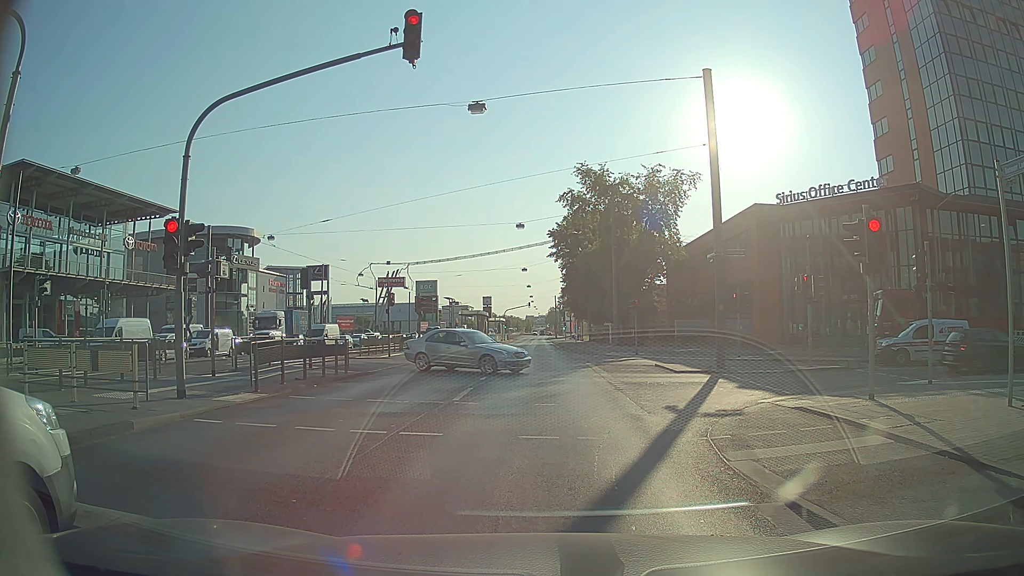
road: primary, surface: asphalt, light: Day
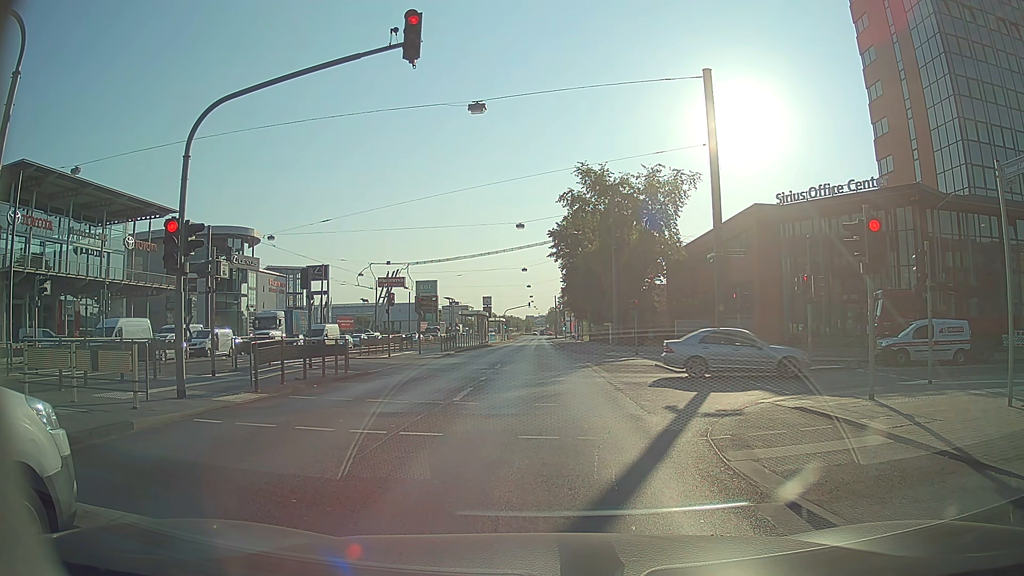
(0.0, 0.0) m; 0°
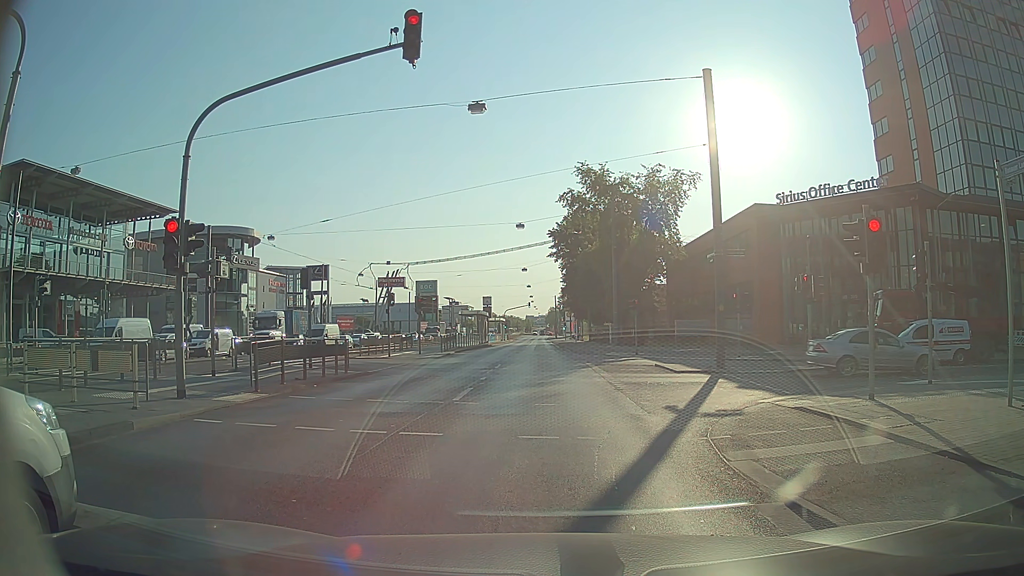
(0.0, 0.0) m; 0°
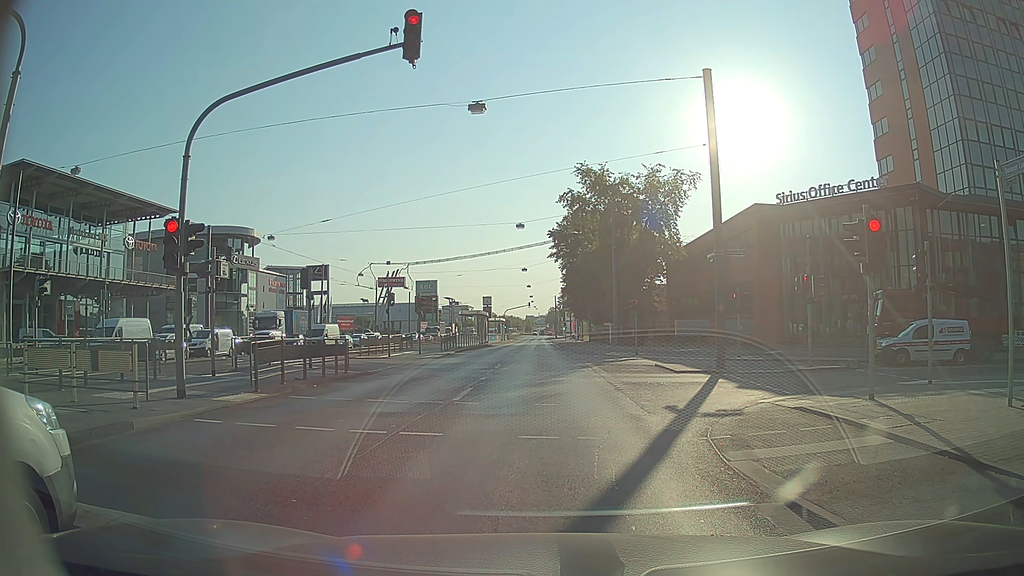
(0.0, 0.0) m; 0°
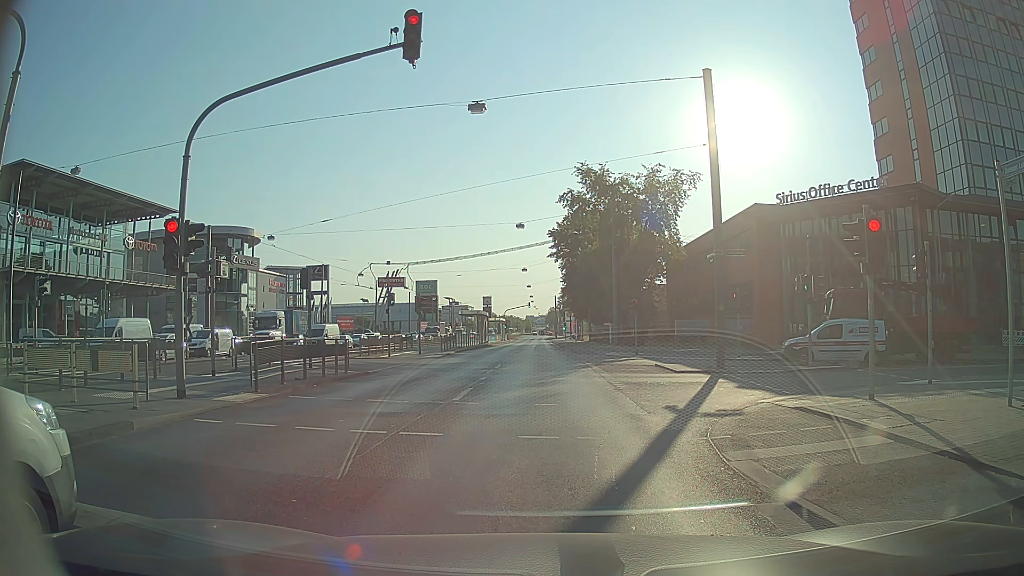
(0.0, 0.0) m; 0°
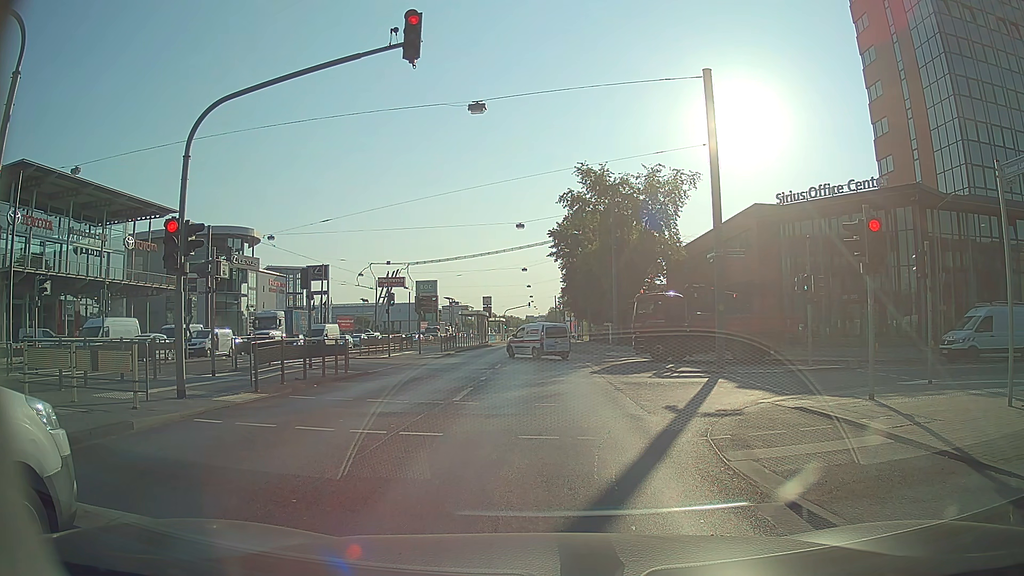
(0.0, 0.0) m; 0°
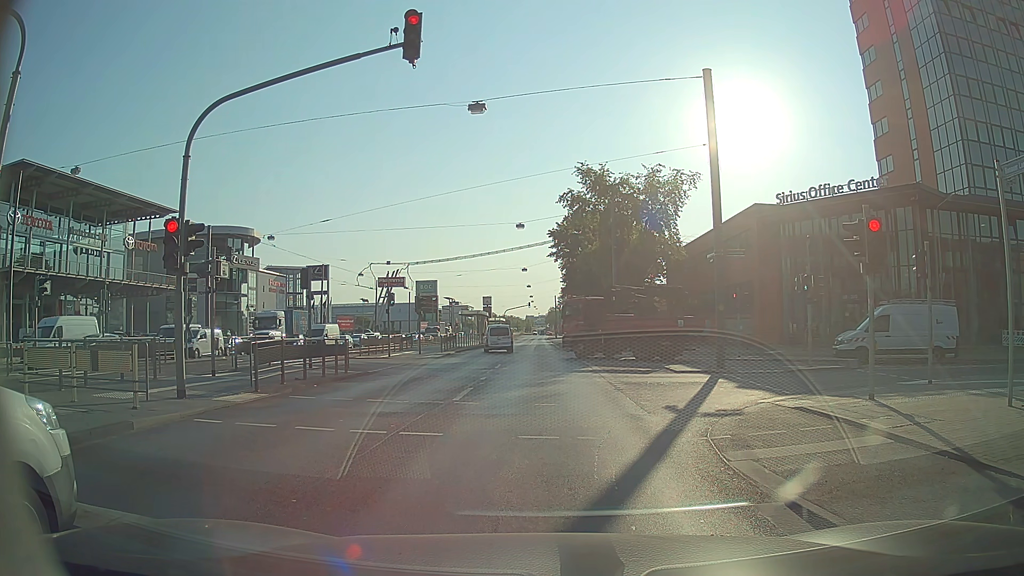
(0.0, 0.0) m; 0°
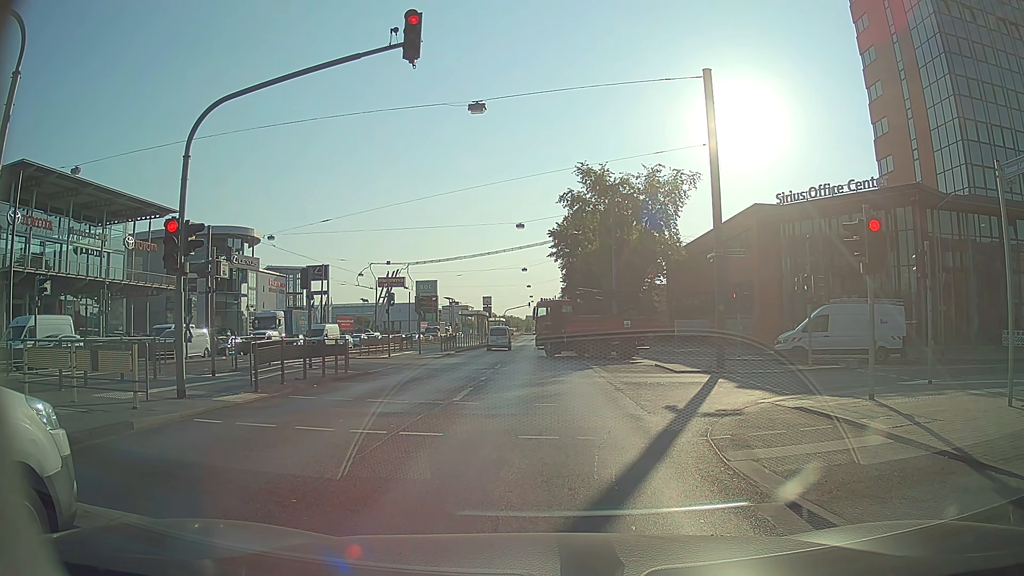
(0.0, 0.0) m; 0°
(0, +10) (-1, +20) (-2, +30) (-3, +40) (-3, +50) (-4, +60) (-5, +70) (-6, +80) (-6, +90) (-7, +100) m
